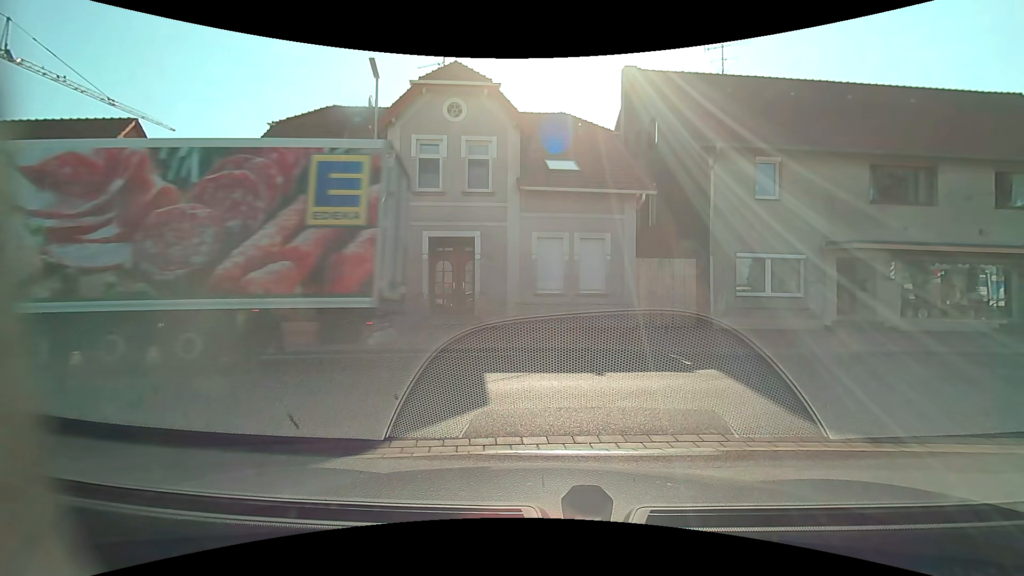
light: Day
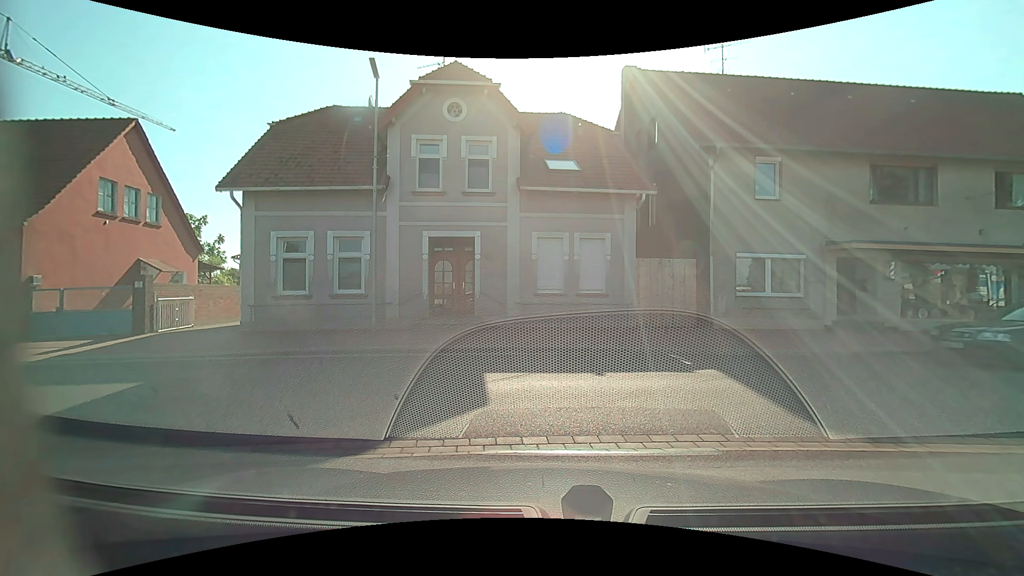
(0.0, 0.0) m; 0°
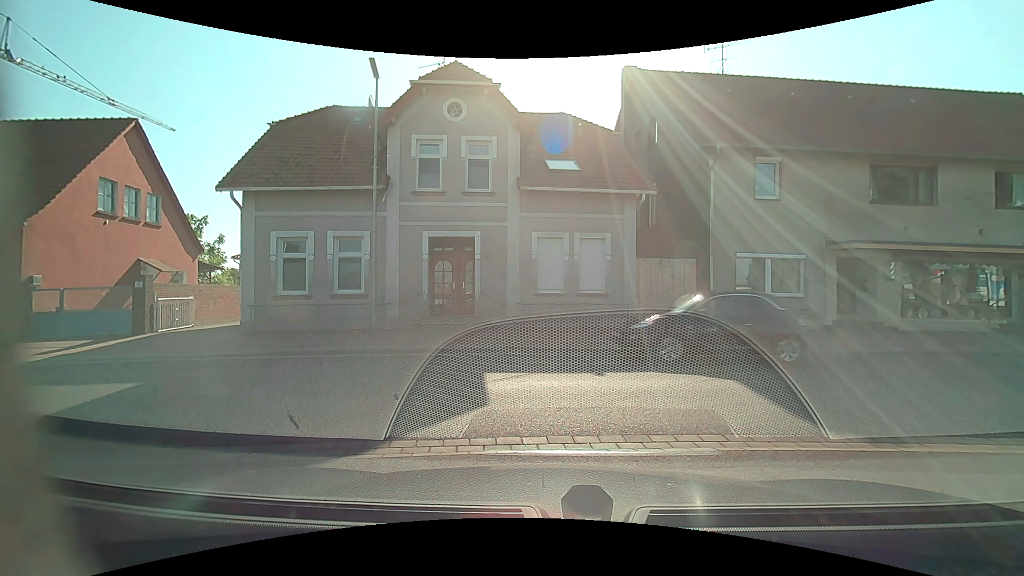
(0.0, 0.0) m; 0°
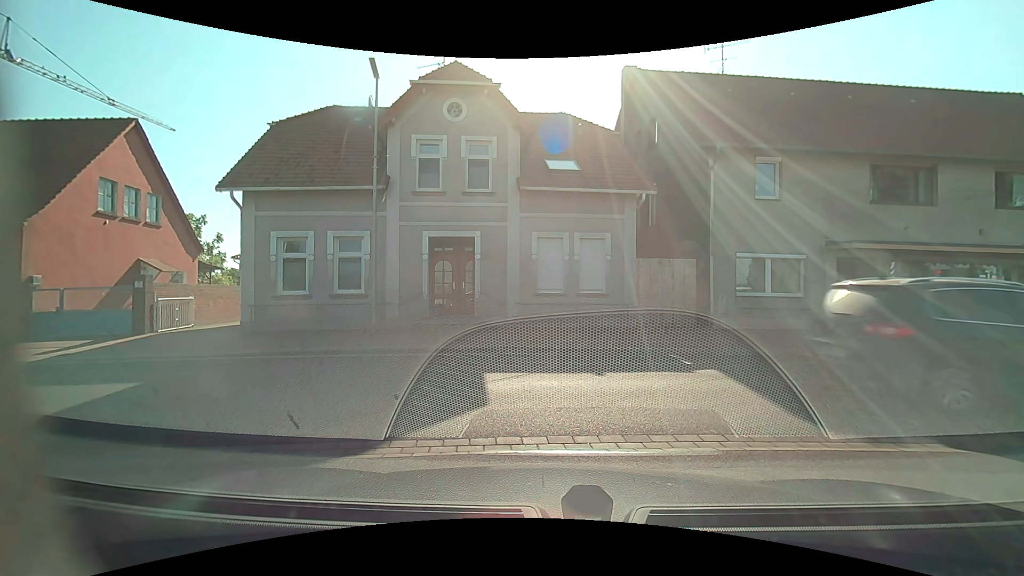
(0.0, 0.0) m; 0°
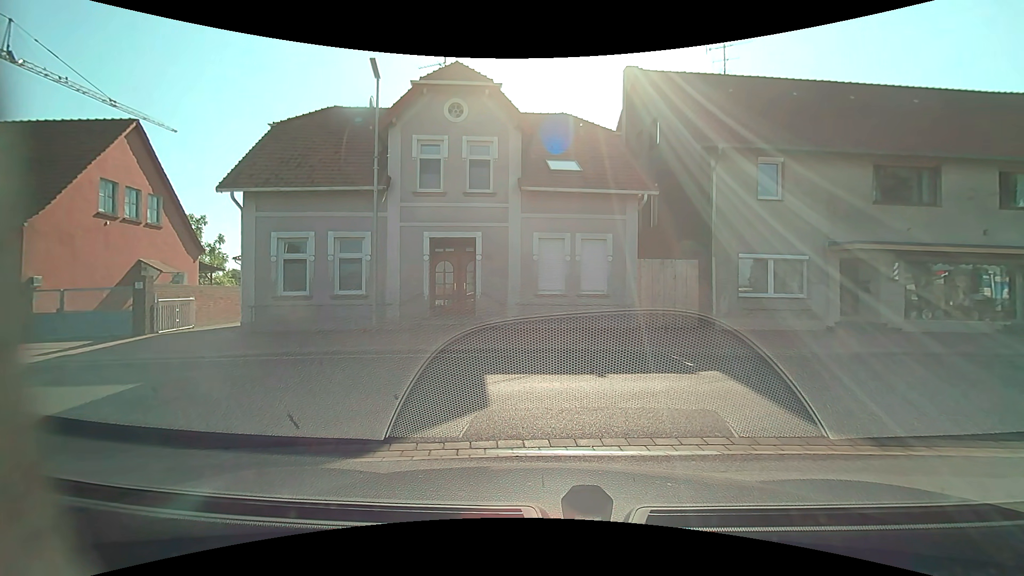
(0.0, 0.0) m; 0°
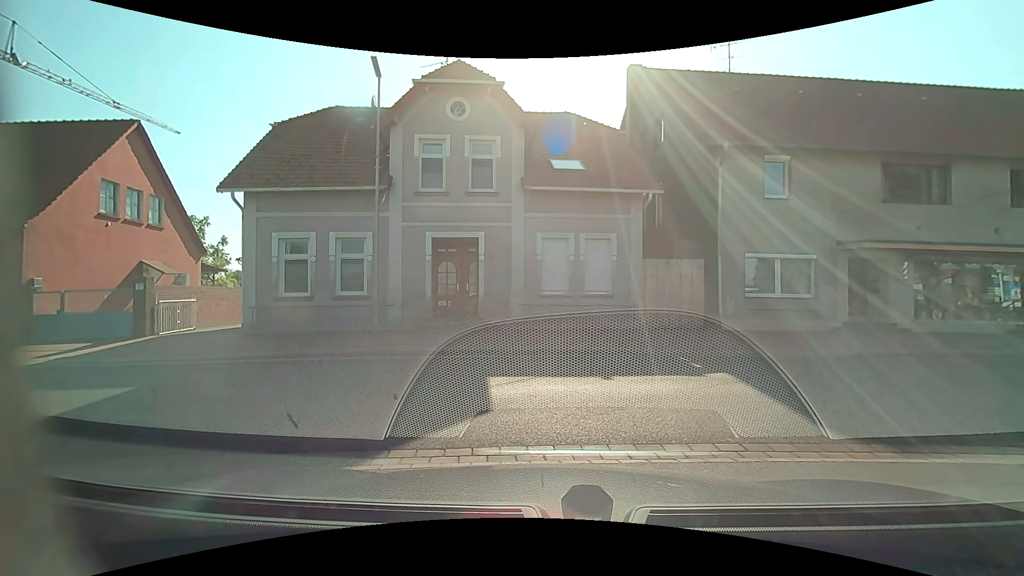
(0.0, +0.2) m; 0°
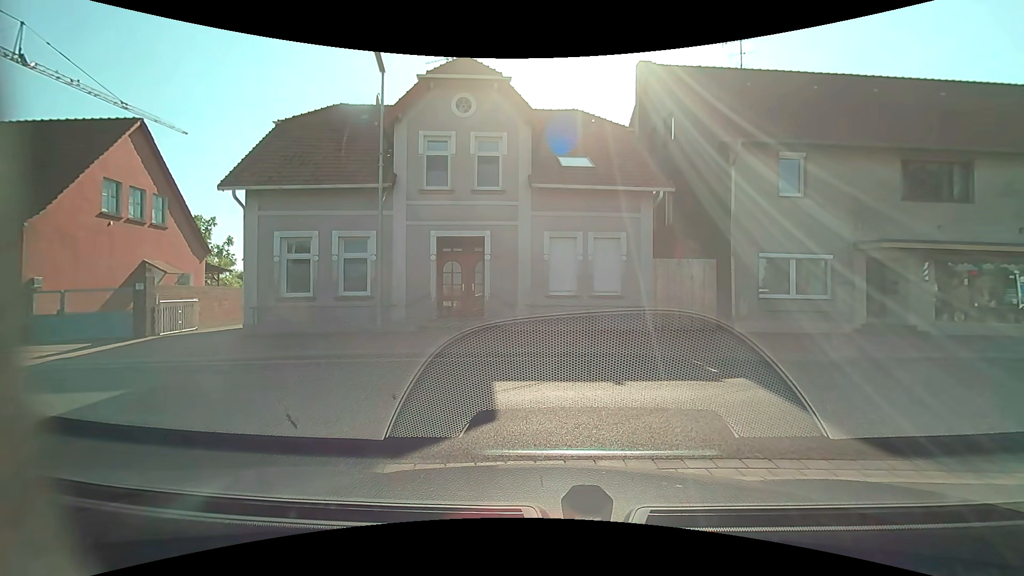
(0.0, +0.4) m; 0°
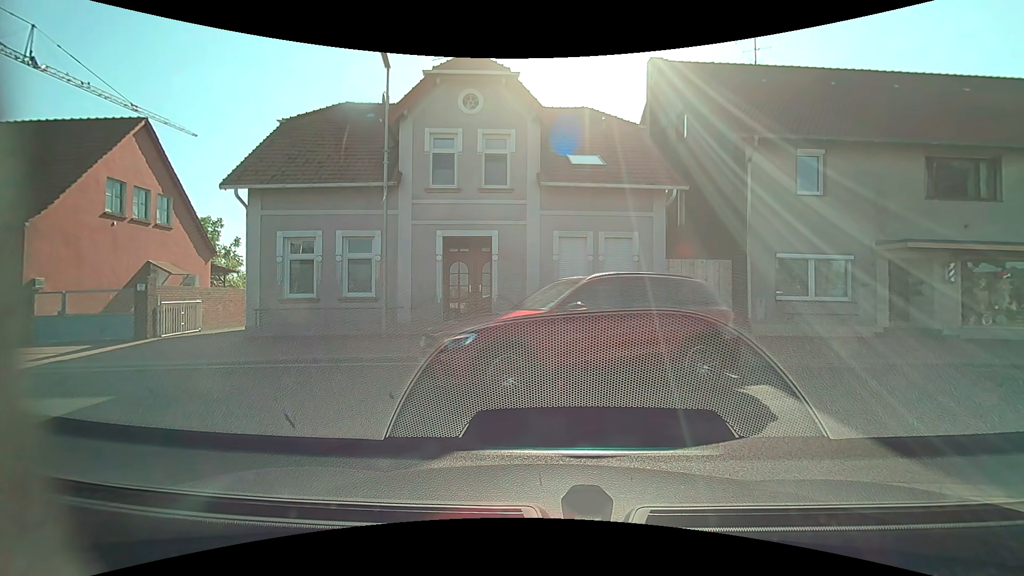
(0.0, +0.5) m; 0°
